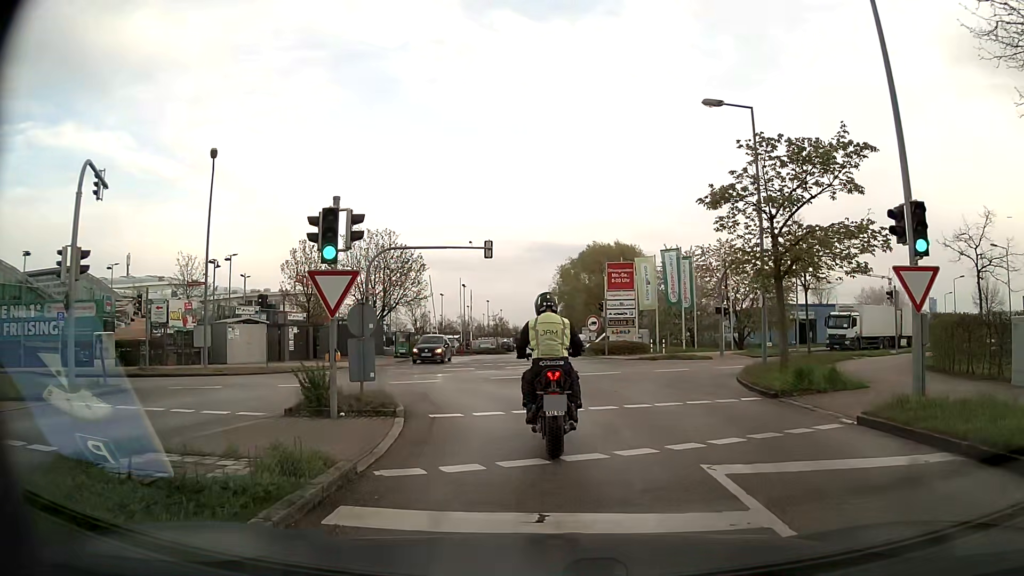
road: residential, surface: asphalt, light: Day
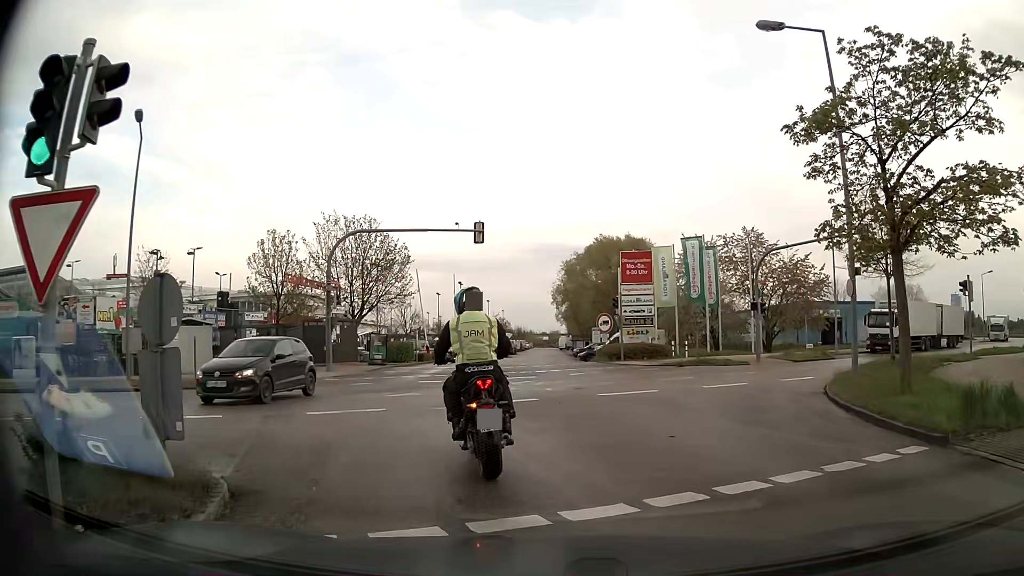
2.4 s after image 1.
(0.0, +6.6) m; 0°
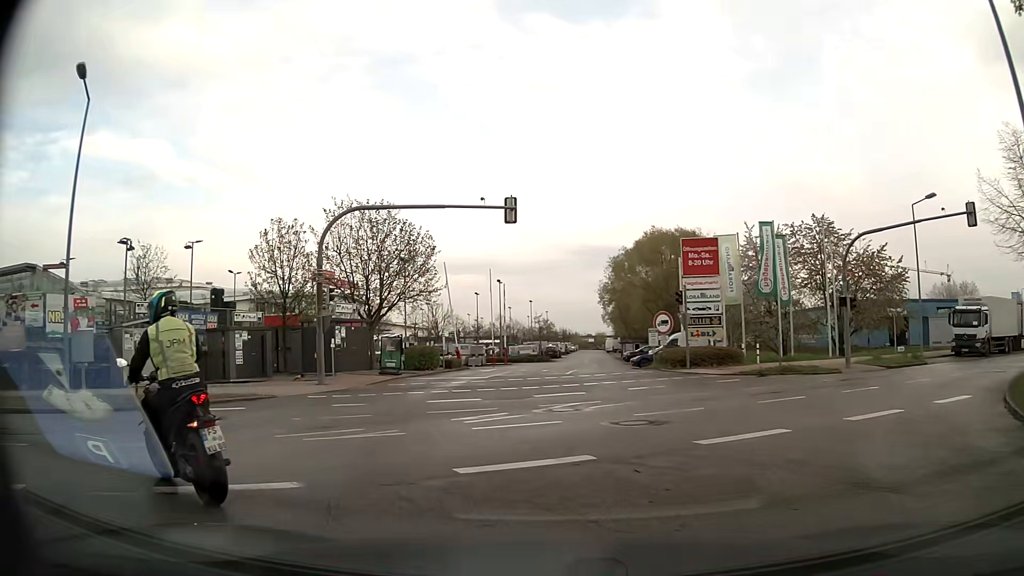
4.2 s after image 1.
(-0.1, +6.2) m; -3°
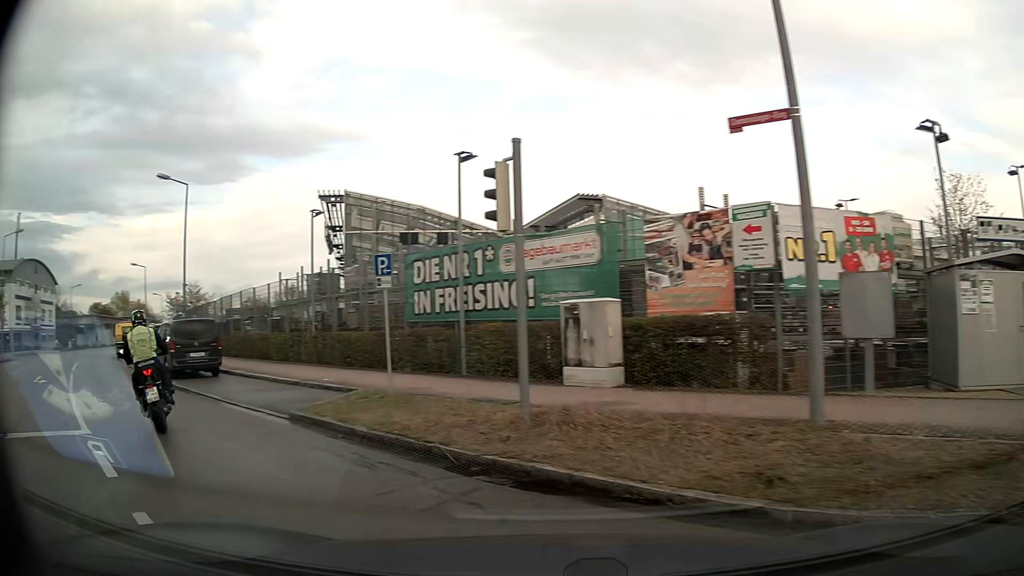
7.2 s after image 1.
(-6.2, +11.0) m; -69°
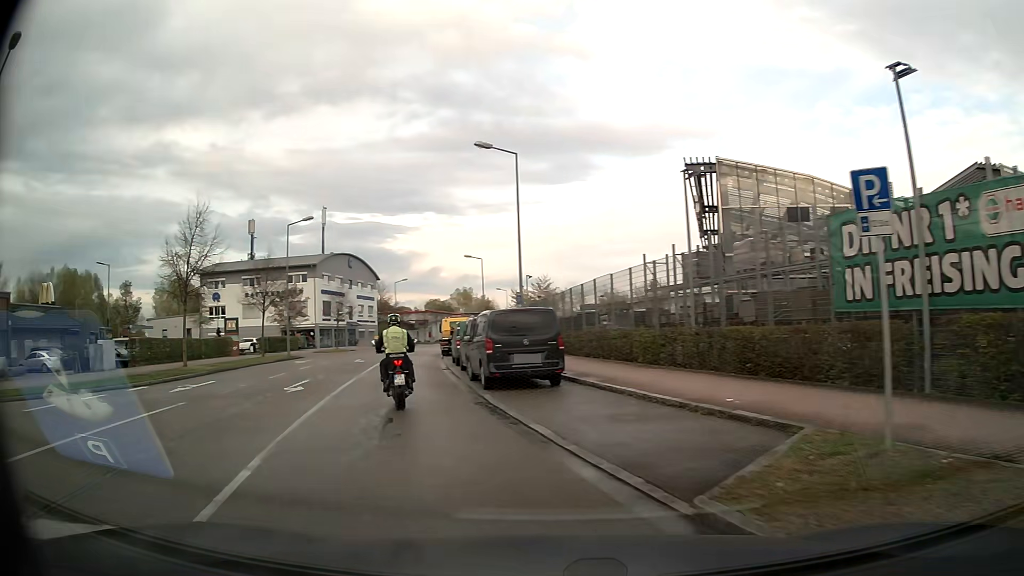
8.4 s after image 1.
(-1.8, +6.0) m; -32°
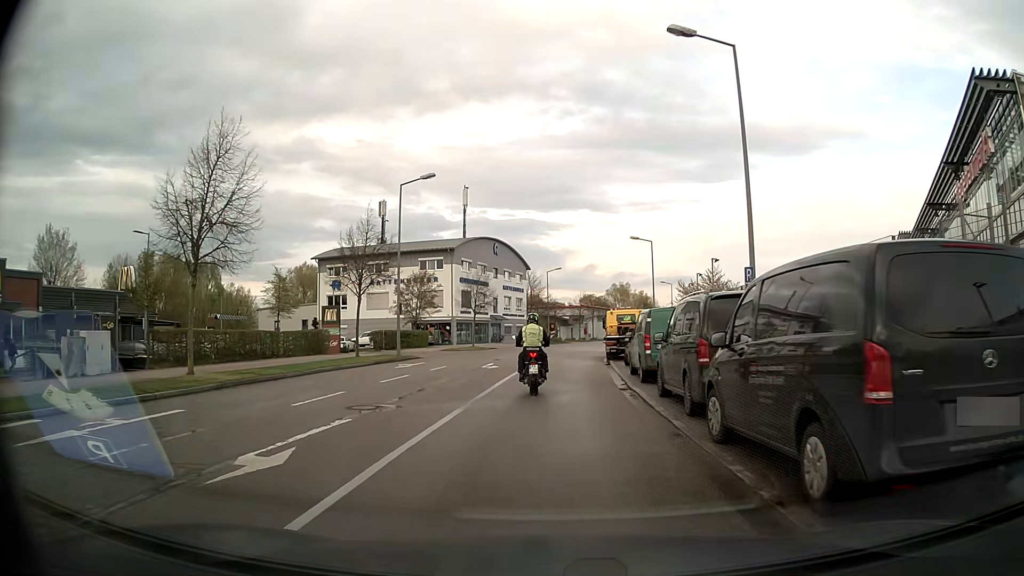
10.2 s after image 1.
(-2.2, +11.6) m; -14°
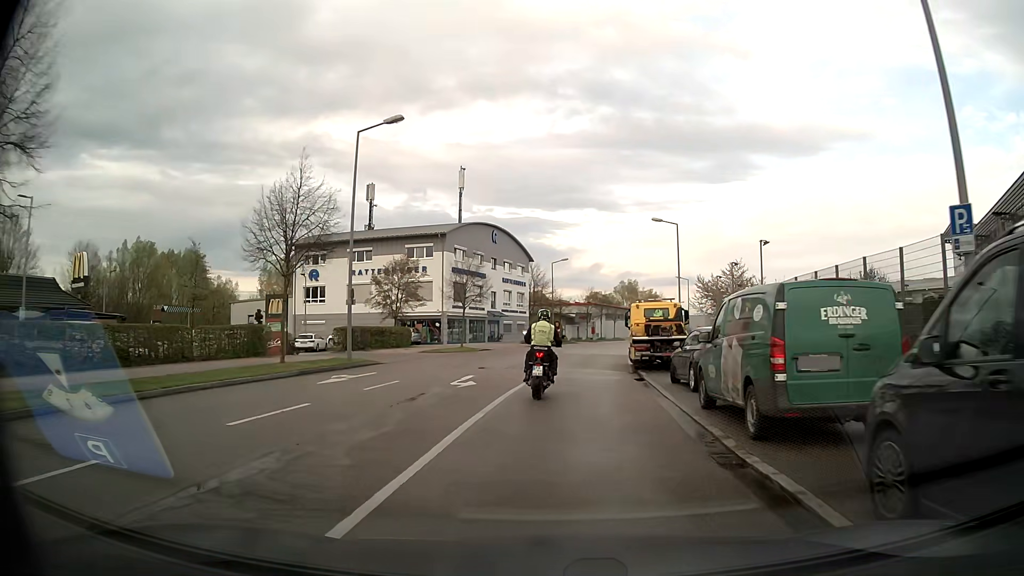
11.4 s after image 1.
(0.0, +9.5) m; 0°
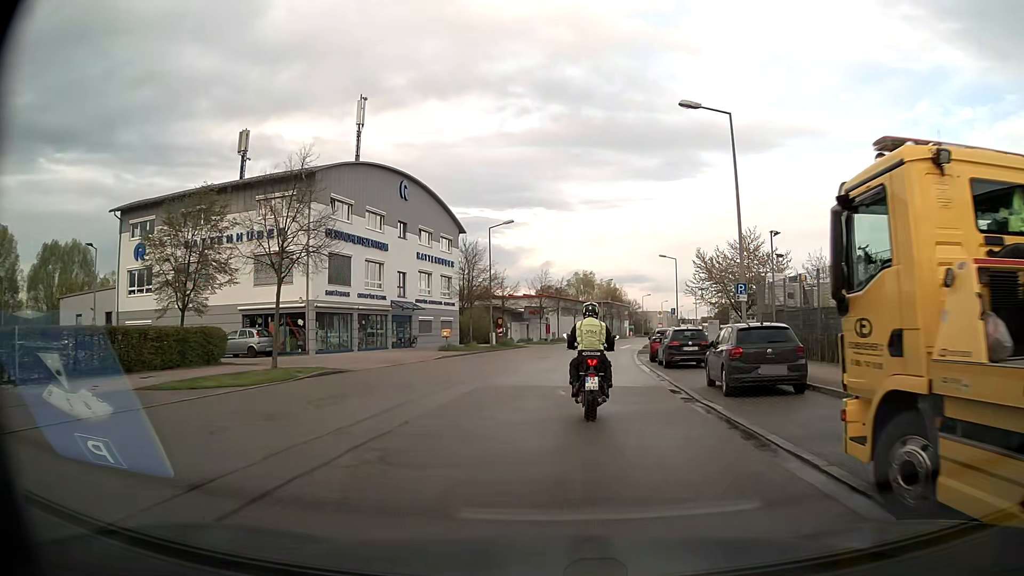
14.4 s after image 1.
(+0.6, +24.9) m; +4°
(0, +10) (+1, +20) (+2, +30) (+3, +40) (+4, +50) (+6, +60) (+8, +69) (+10, +79) (+12, +89) (+14, +99) m
